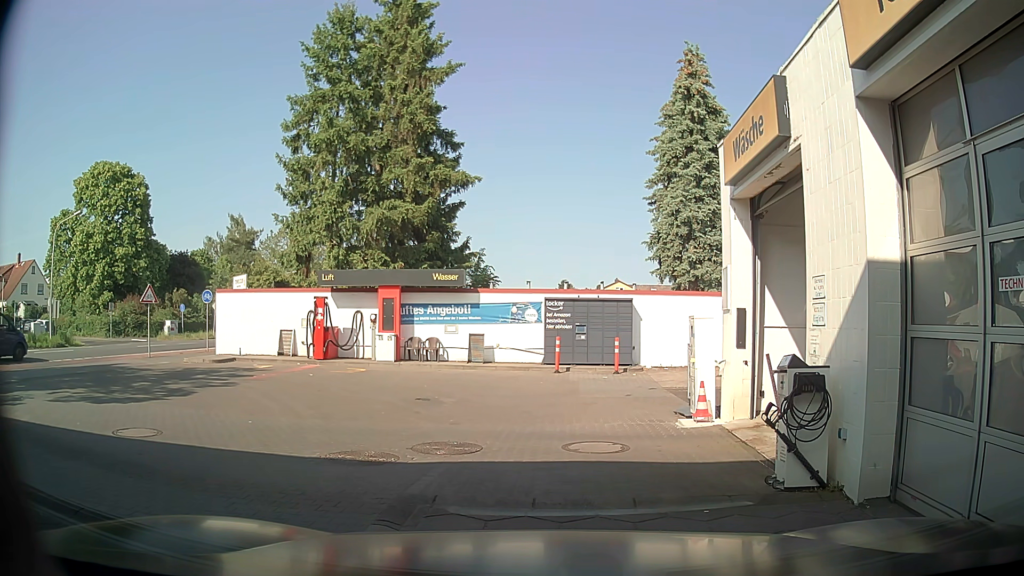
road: service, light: Day
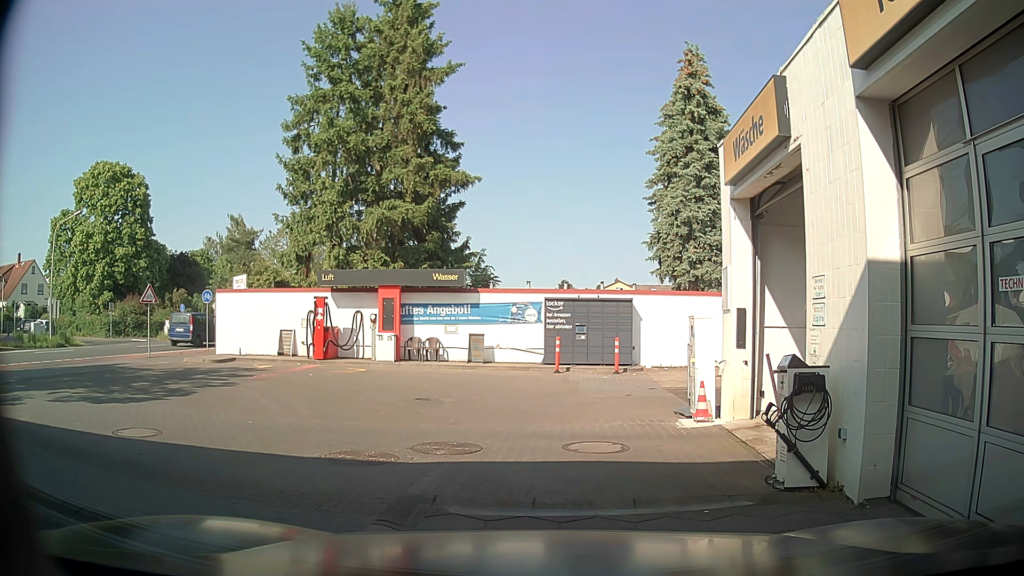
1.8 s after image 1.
(0.0, 0.0) m; 0°
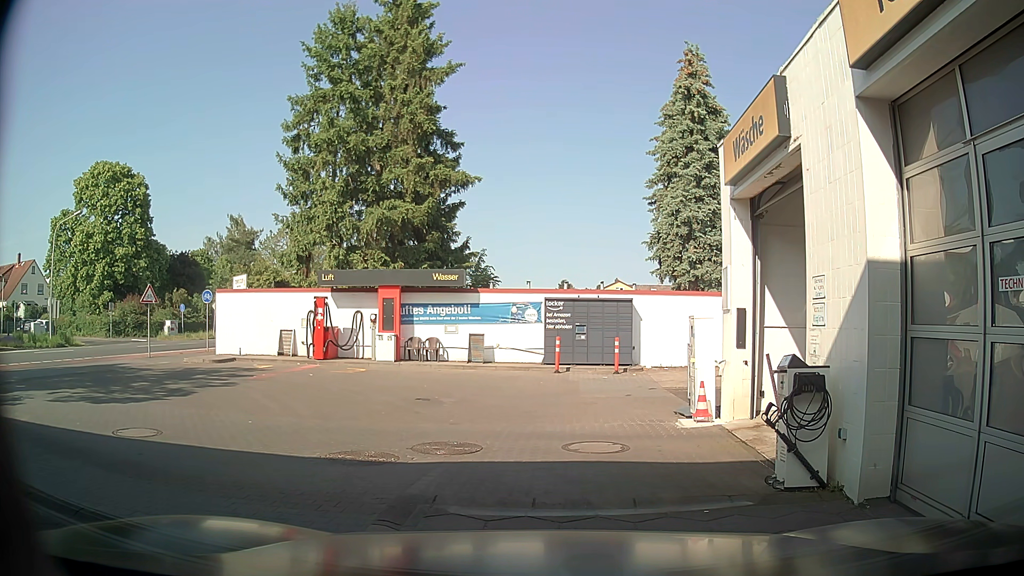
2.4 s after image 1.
(0.0, 0.0) m; 0°
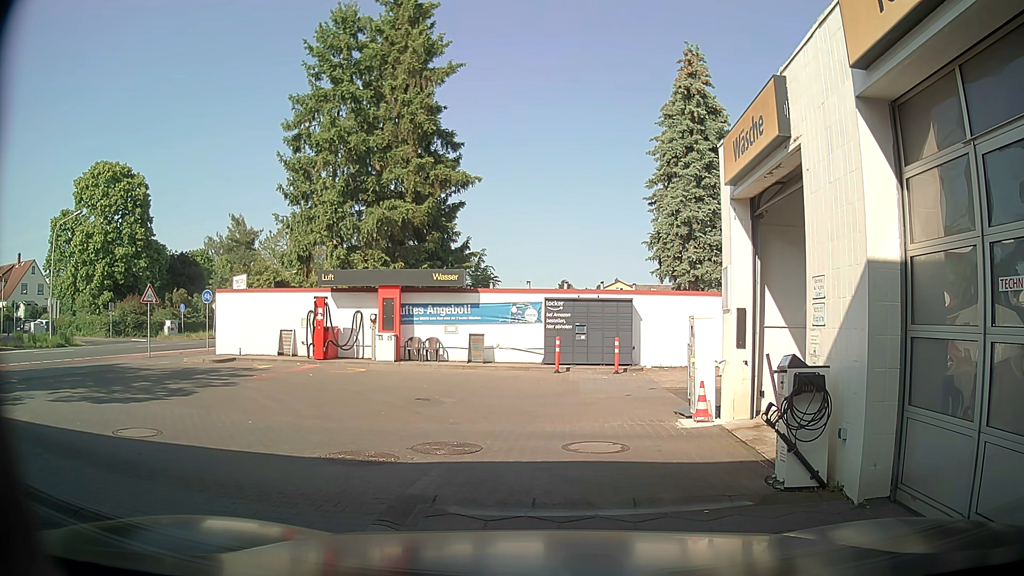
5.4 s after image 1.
(0.0, 0.0) m; 0°
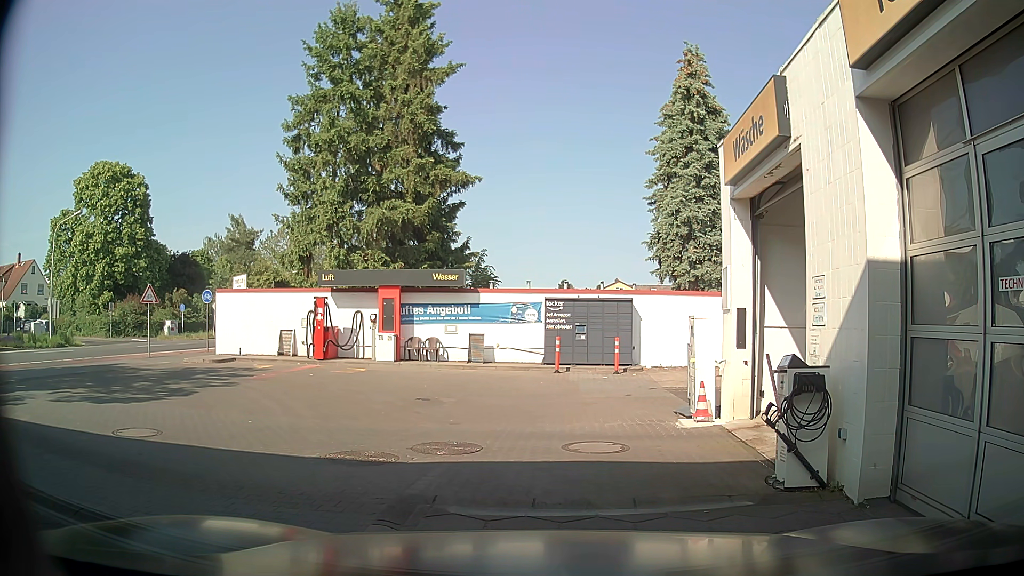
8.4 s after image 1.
(0.0, 0.0) m; 0°
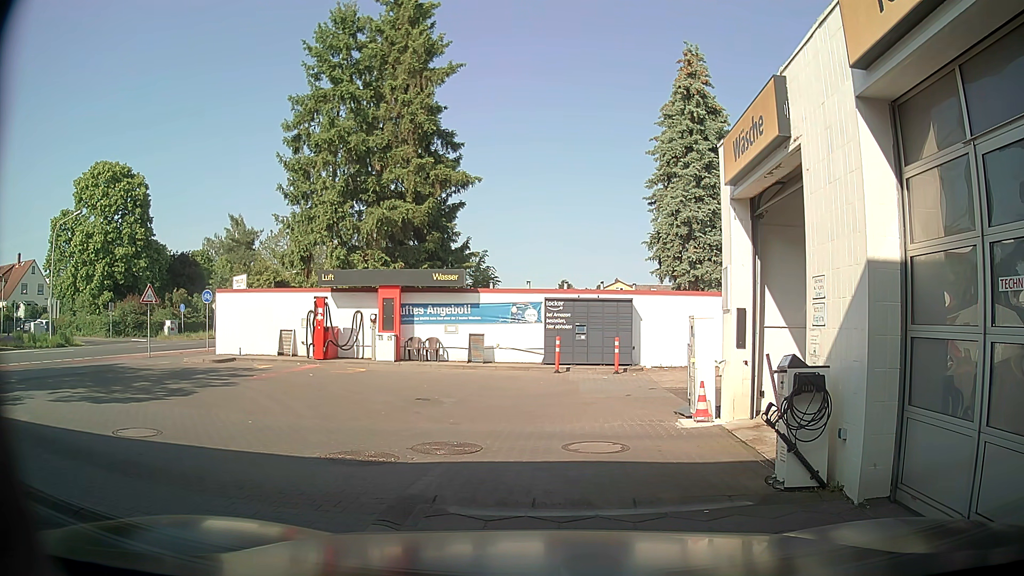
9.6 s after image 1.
(0.0, 0.0) m; 0°
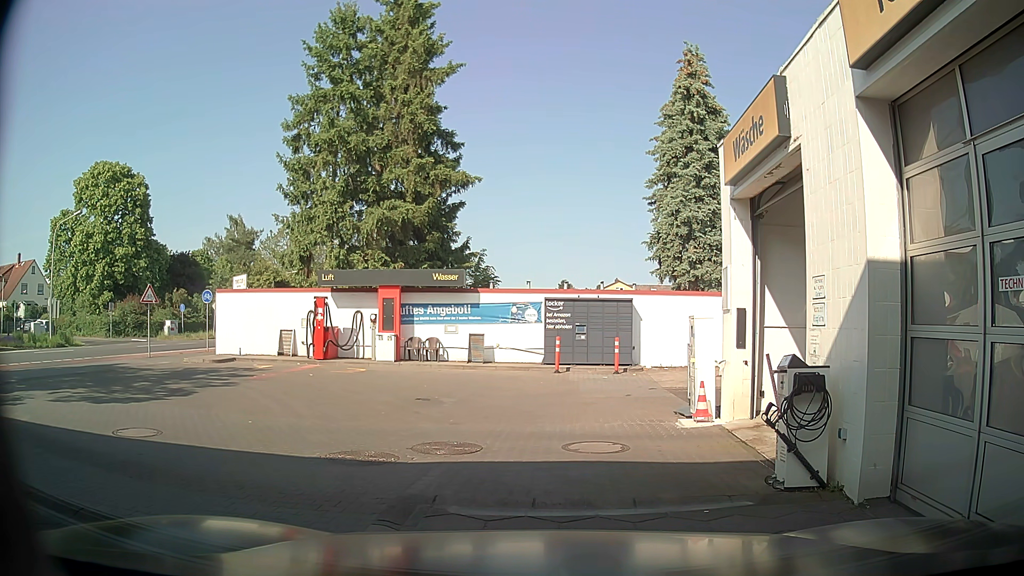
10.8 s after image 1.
(0.0, 0.0) m; 0°
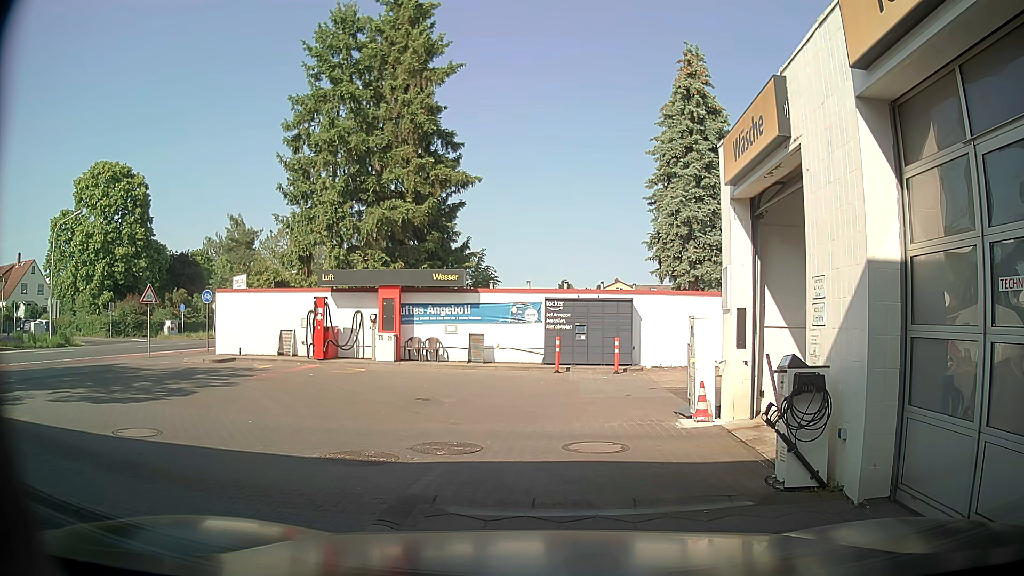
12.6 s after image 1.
(0.0, 0.0) m; 0°
